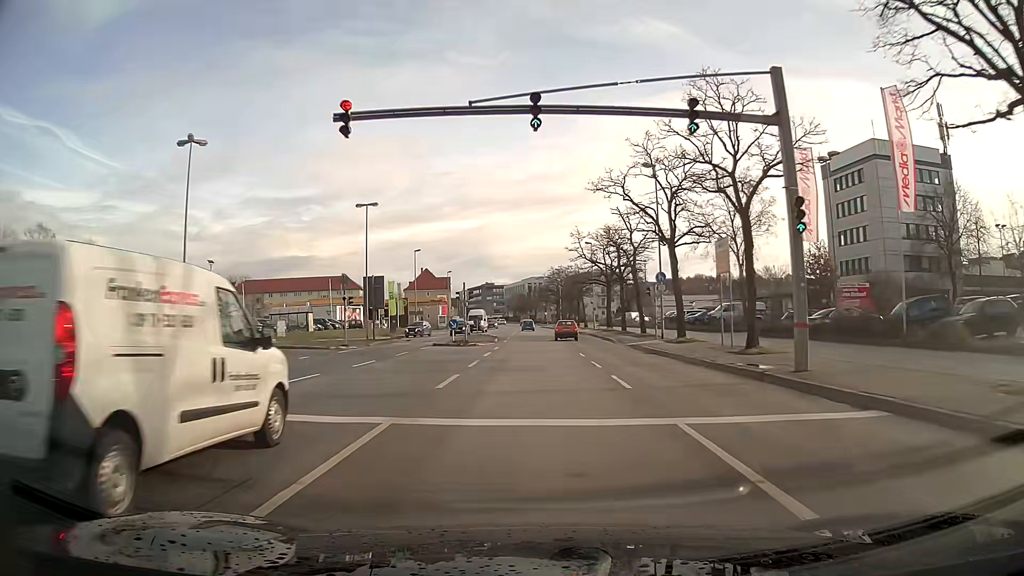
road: primary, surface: asphalt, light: Day
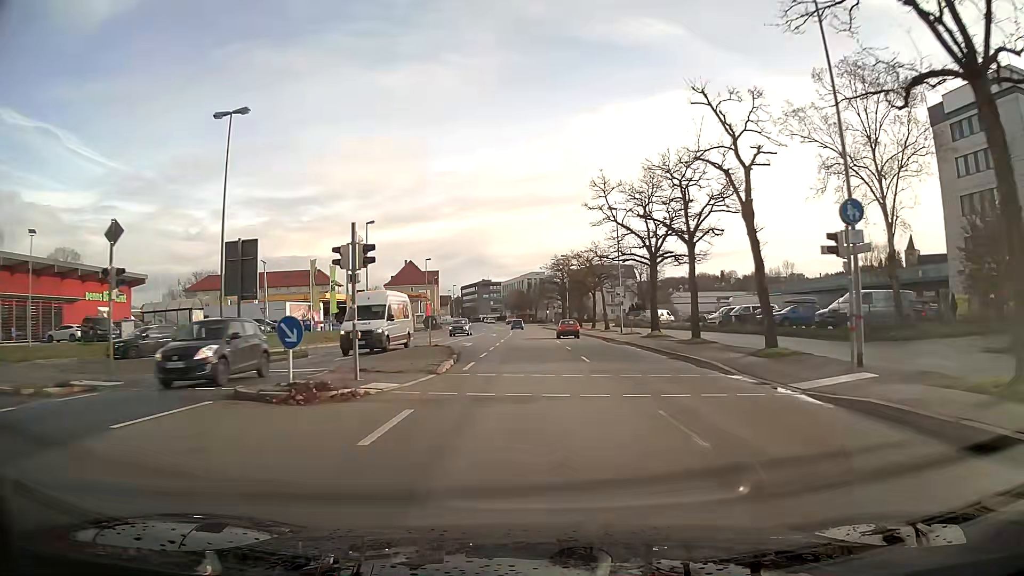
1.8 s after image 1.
(0.0, +24.4) m; 0°
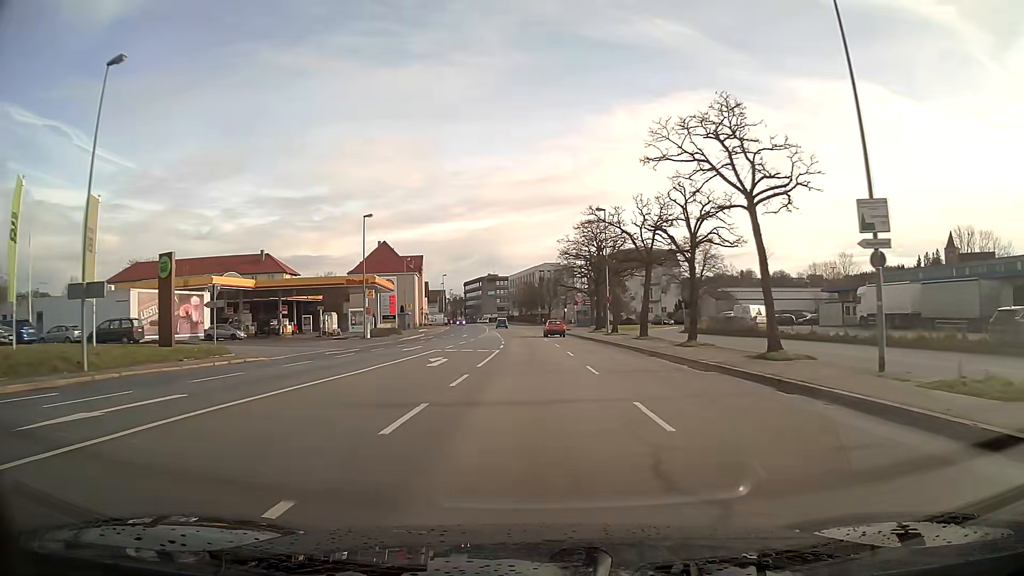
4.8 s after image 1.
(-0.2, +40.8) m; -1°
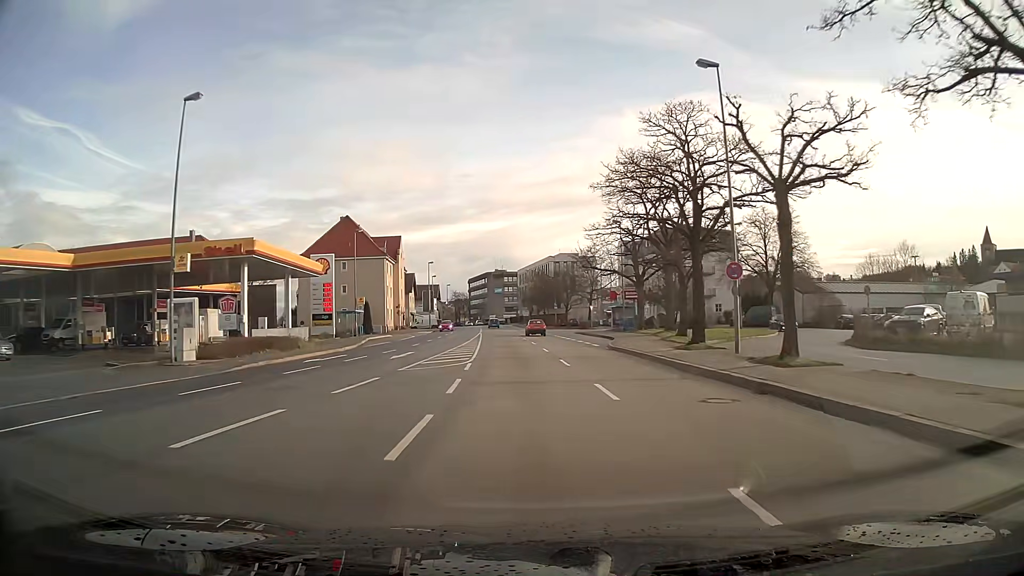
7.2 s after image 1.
(-0.3, +32.7) m; -1°
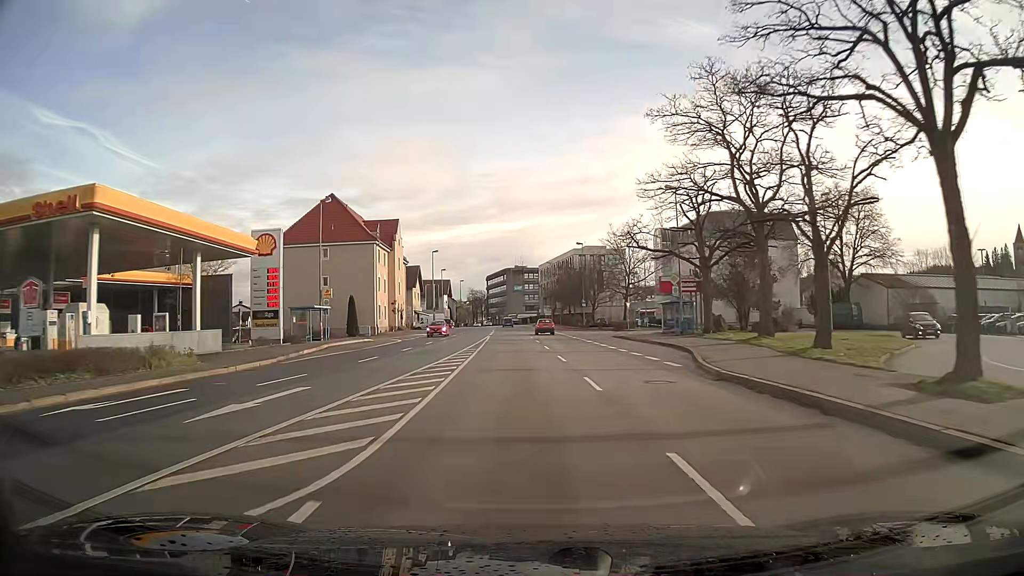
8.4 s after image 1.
(-0.2, +16.5) m; -2°
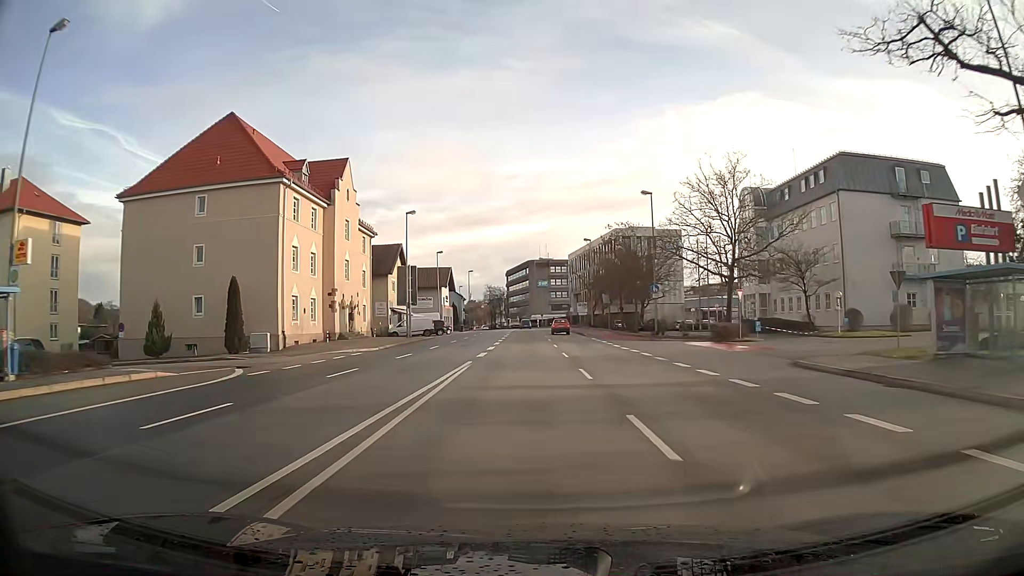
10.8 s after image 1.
(-0.8, +33.4) m; -2°
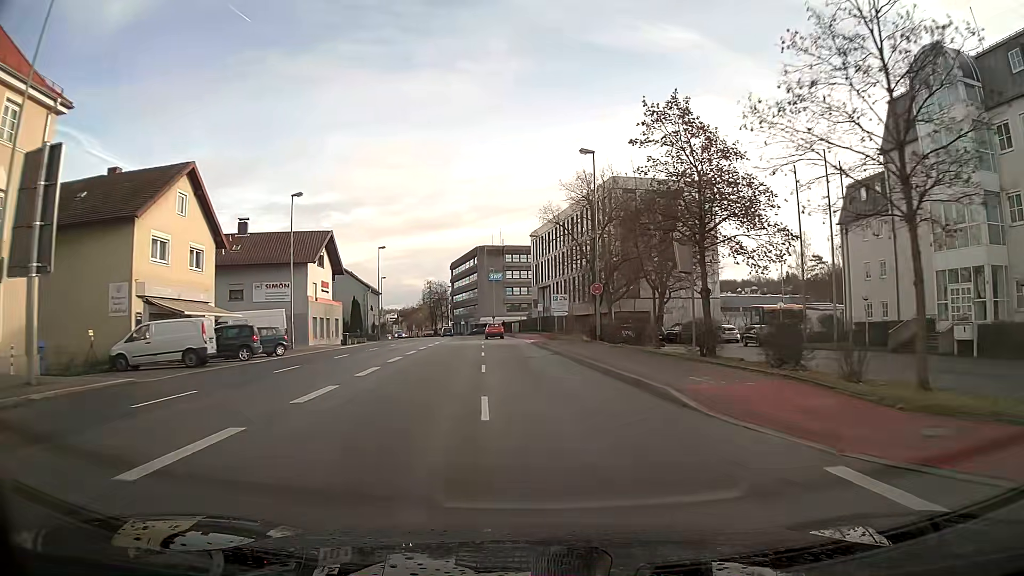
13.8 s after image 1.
(+1.2, +42.3) m; +4°
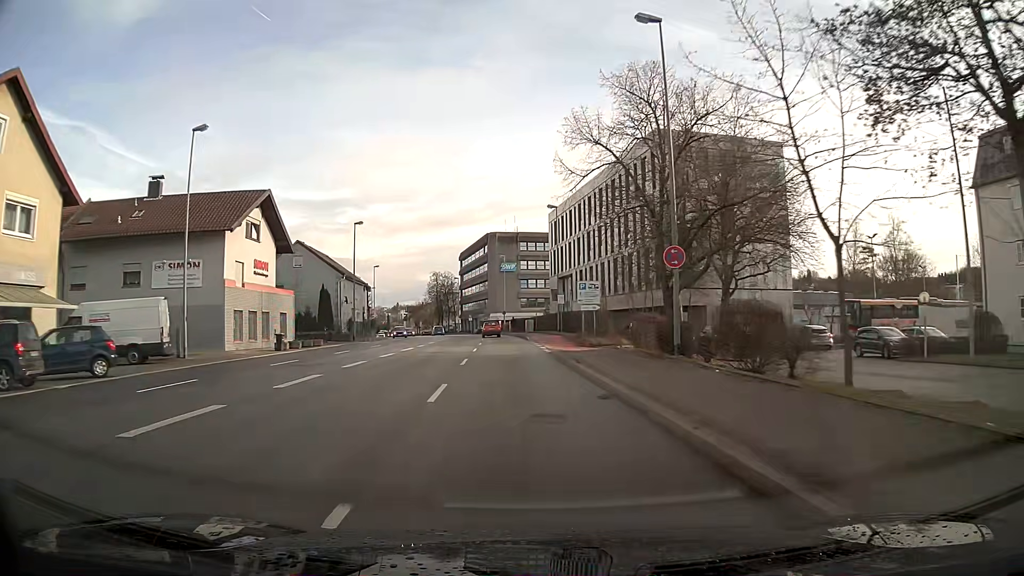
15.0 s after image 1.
(-0.2, +16.5) m; -2°
